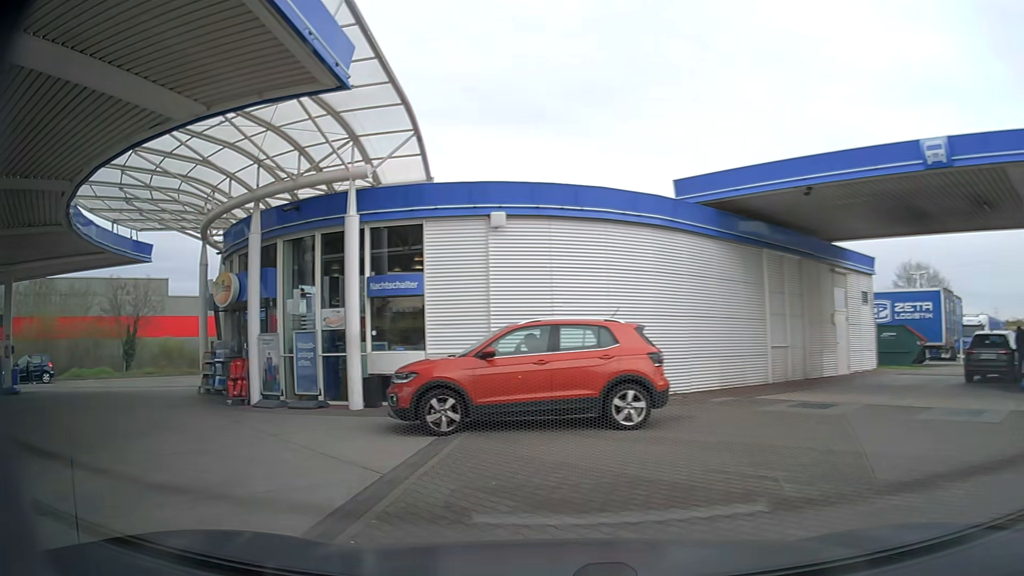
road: service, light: Day
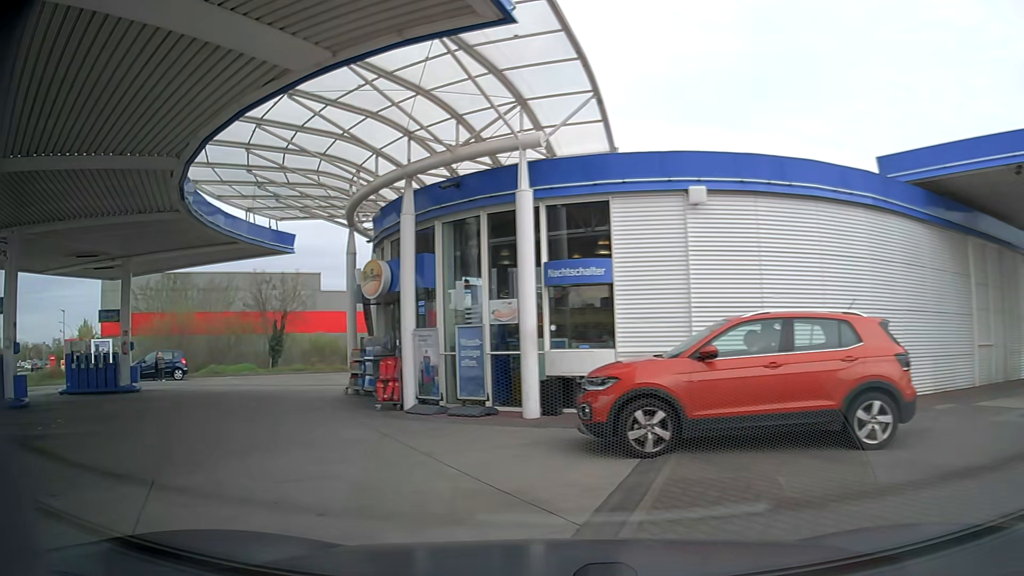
(-0.2, +2.0) m; -13°
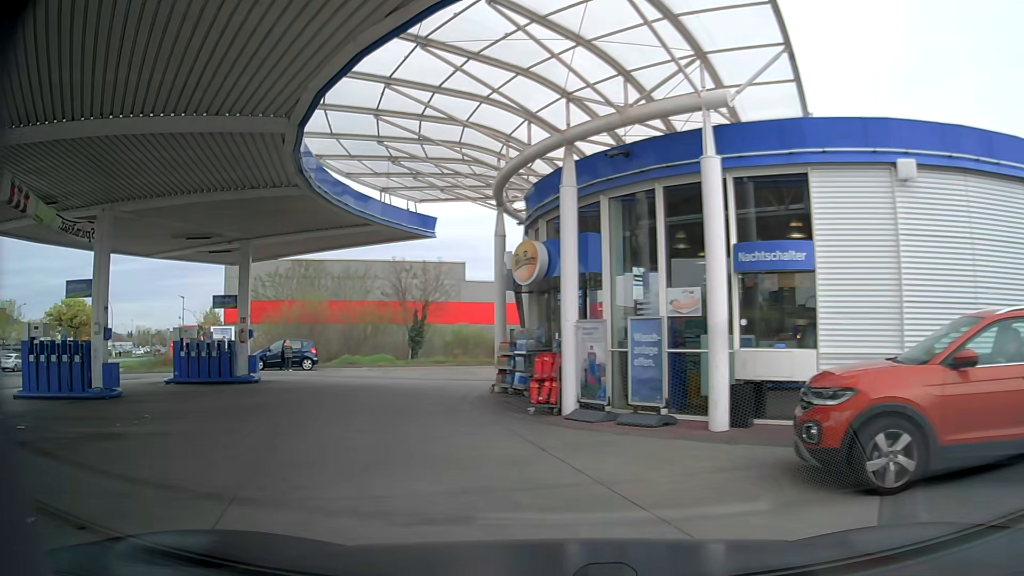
(-0.2, +1.9) m; -11°
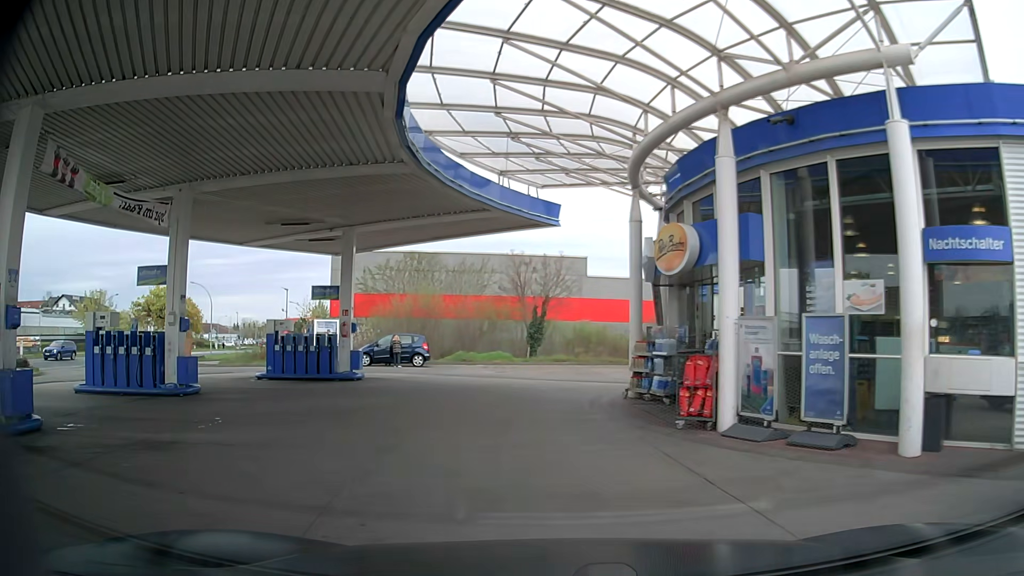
(-0.2, +1.8) m; -11°
